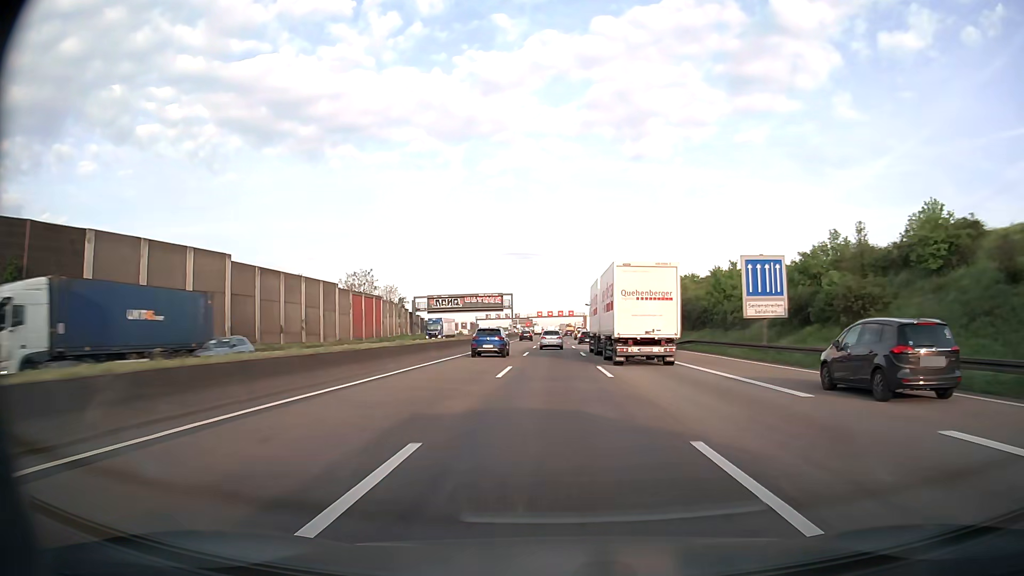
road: motorway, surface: asphalt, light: Day
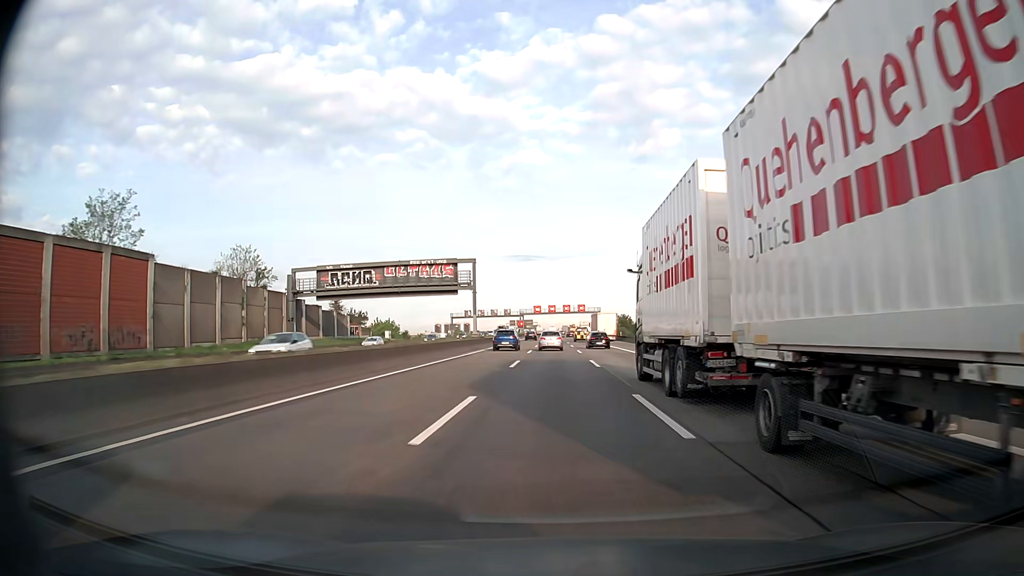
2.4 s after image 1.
(-0.2, +66.0) m; 0°
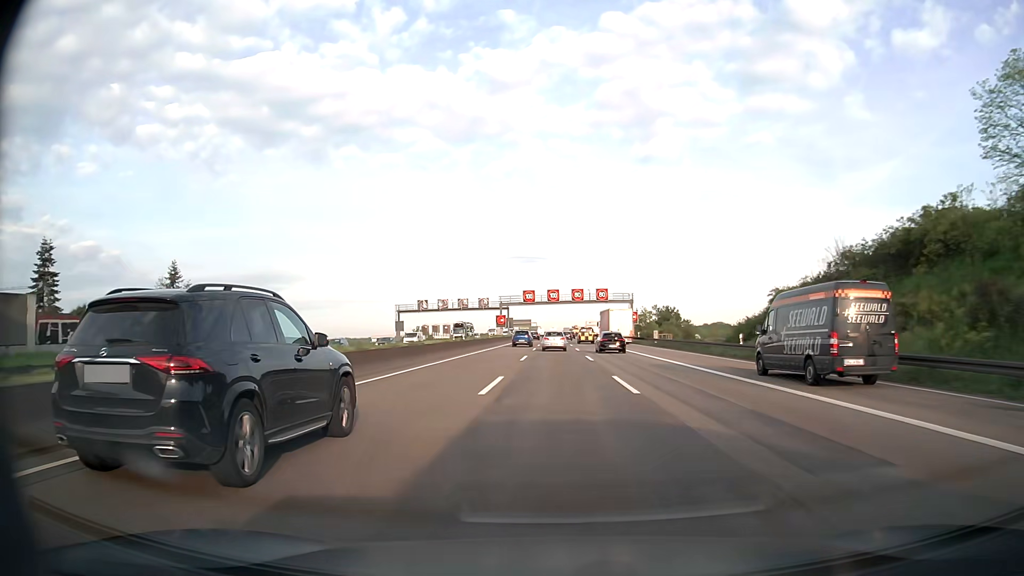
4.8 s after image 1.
(0.0, +65.3) m; 0°
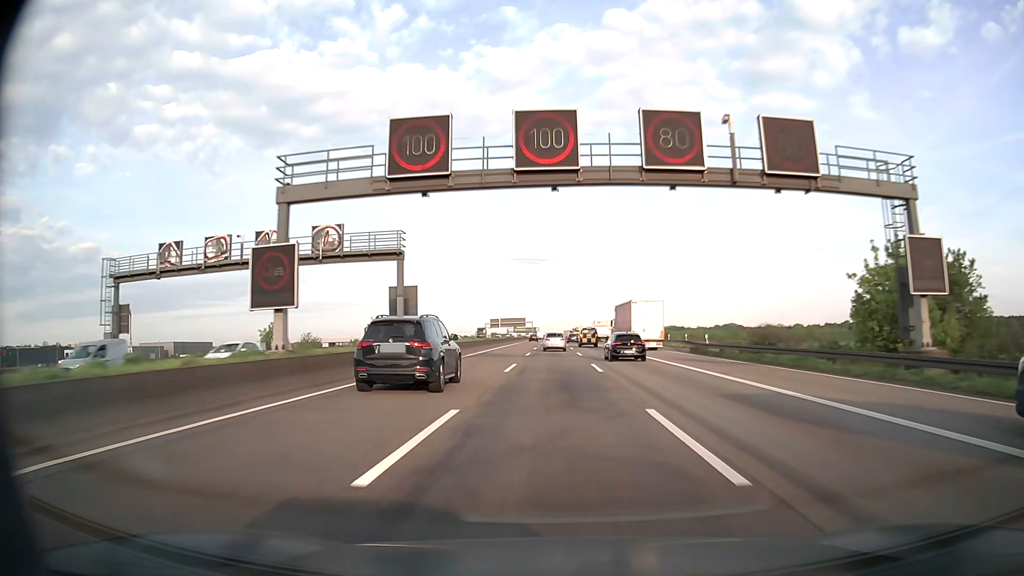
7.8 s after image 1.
(-0.1, +80.8) m; 0°
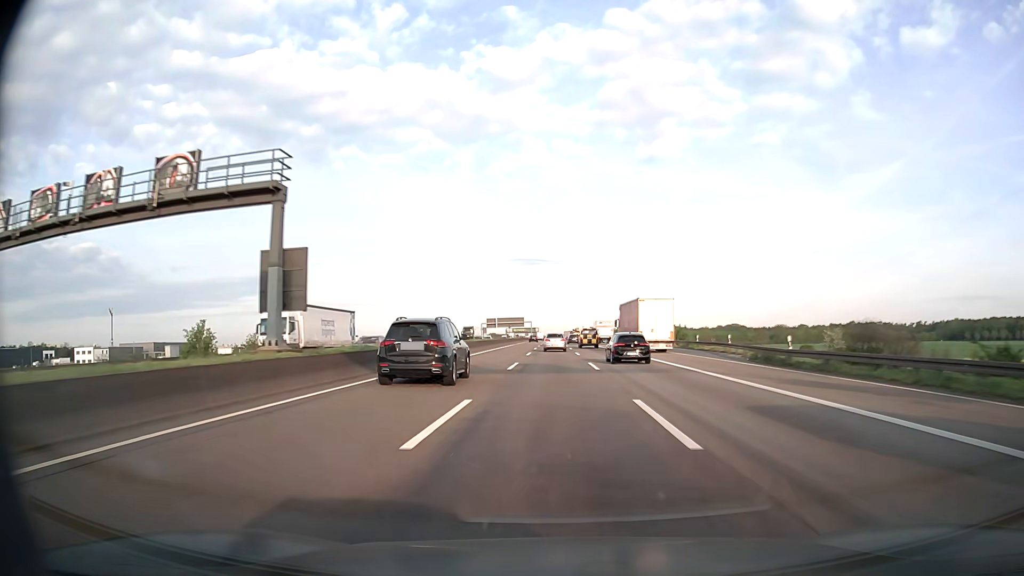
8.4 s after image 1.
(0.0, +16.1) m; 0°
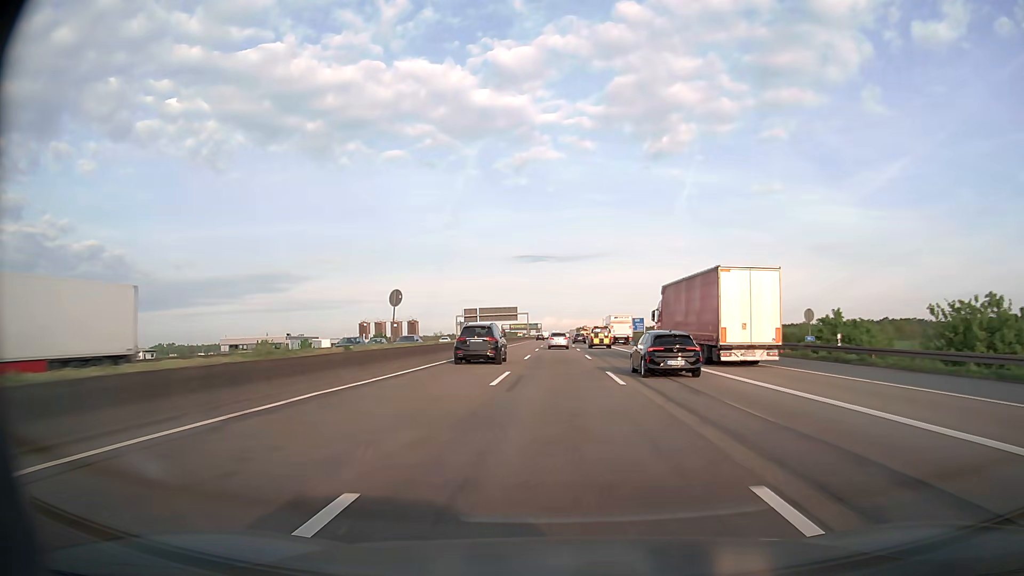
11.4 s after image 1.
(-0.1, +80.3) m; 0°
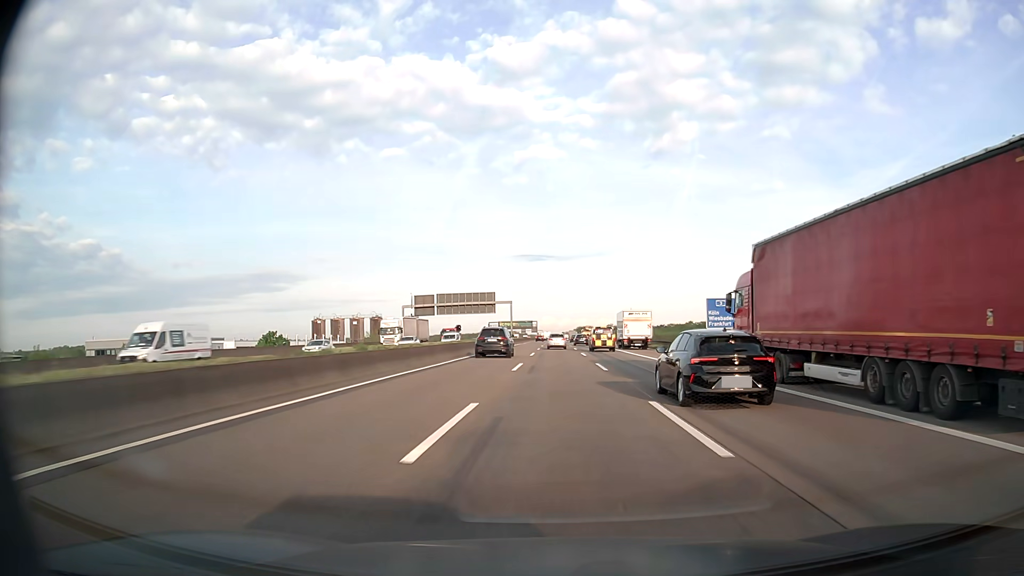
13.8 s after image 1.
(0.0, +64.4) m; 0°
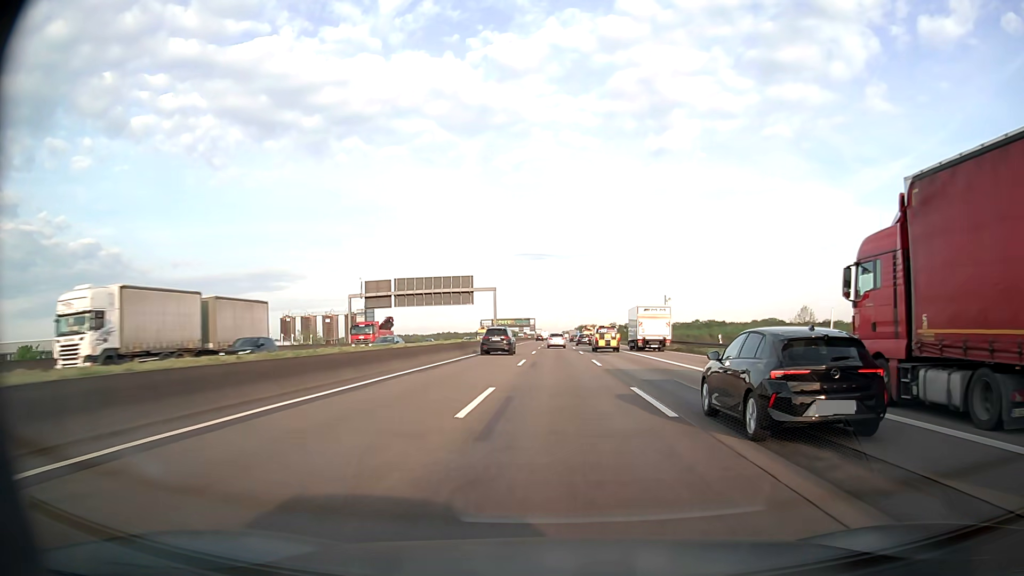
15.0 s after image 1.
(0.0, +32.4) m; 0°
(0, +10) (0, +20) (0, +30) (0, +40) (0, +50) (0, +60) (0, +70) (0, +80) (0, +90) (0, +100) m
